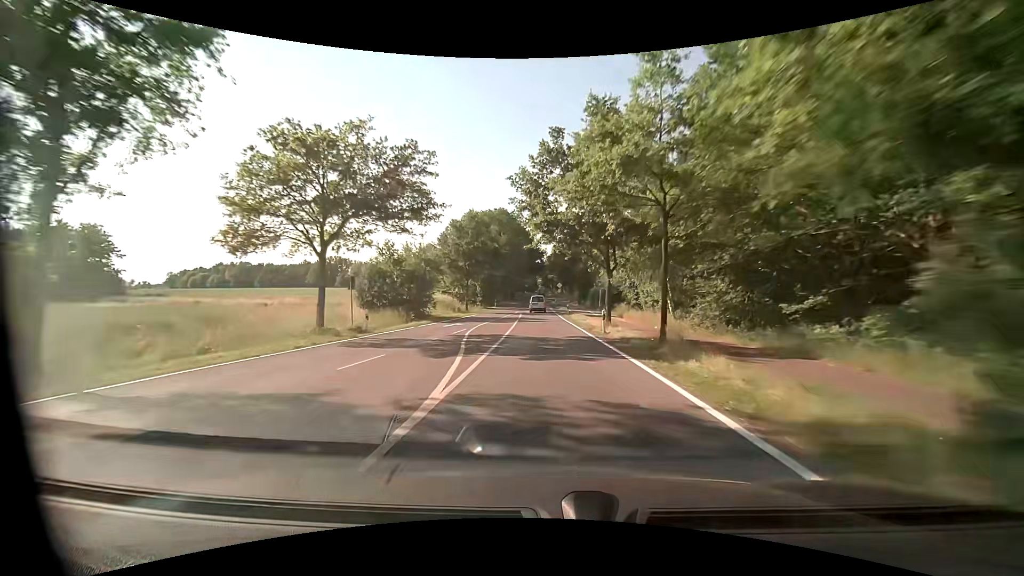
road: secondary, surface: asphalt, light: Day
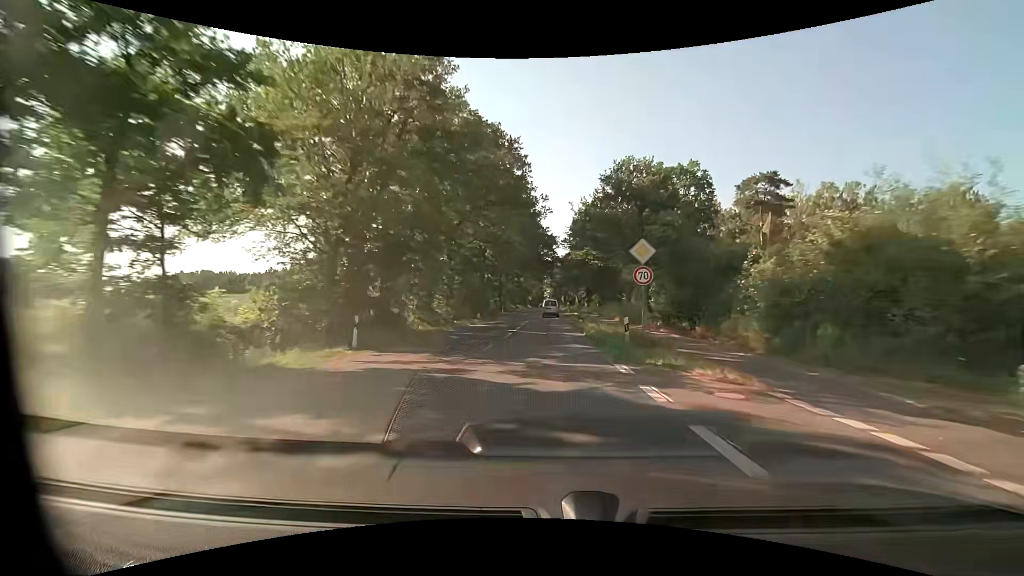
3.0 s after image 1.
(-0.5, +56.8) m; -1°
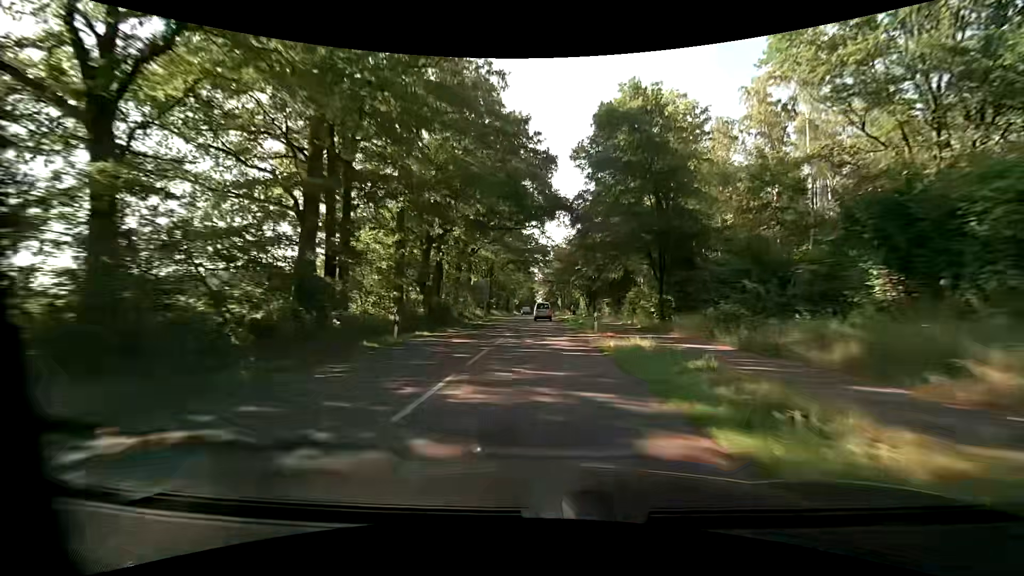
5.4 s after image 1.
(+0.4, +45.0) m; +1°
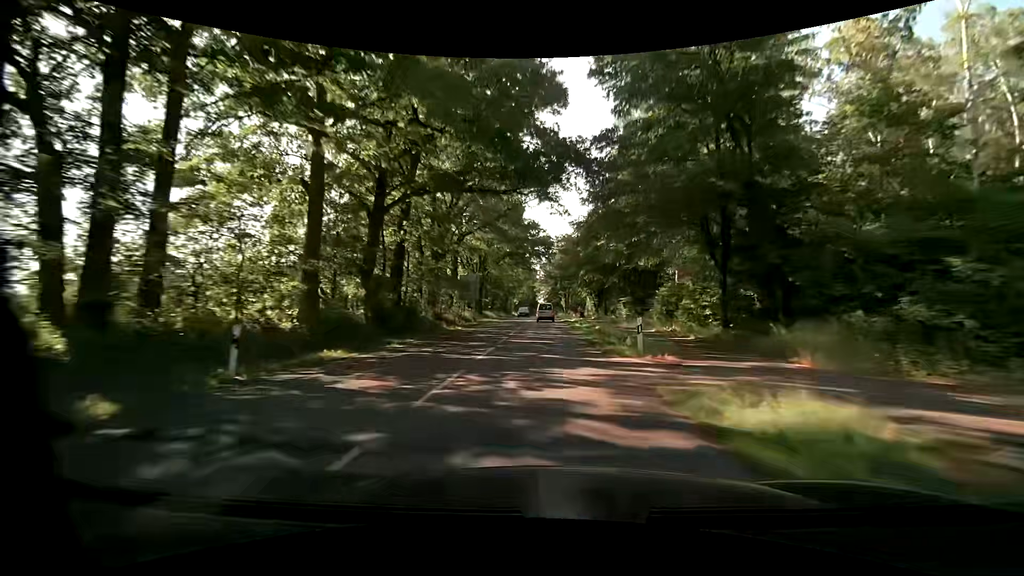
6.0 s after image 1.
(0.0, +11.2) m; 0°
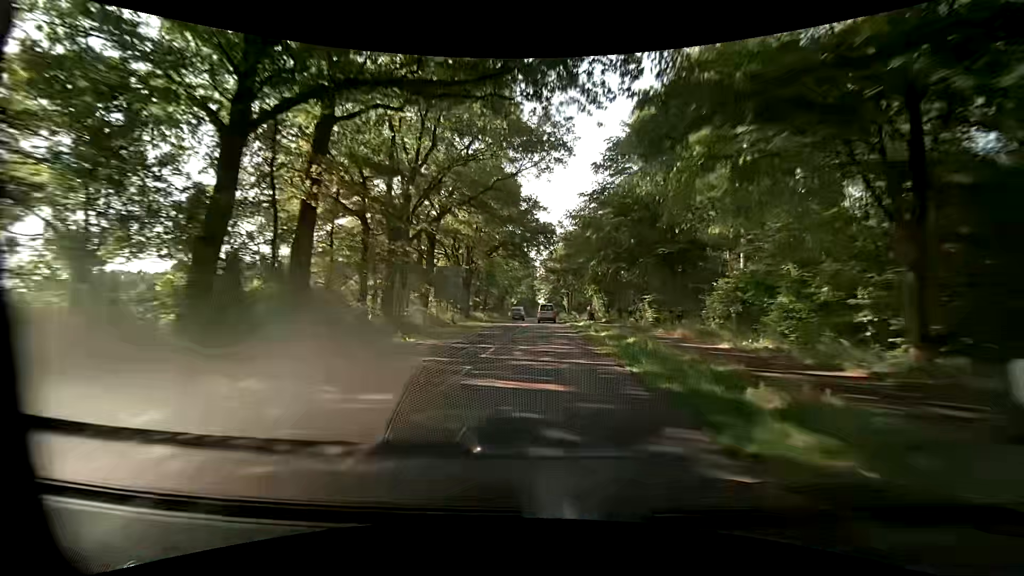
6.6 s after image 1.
(0.0, +11.3) m; 0°
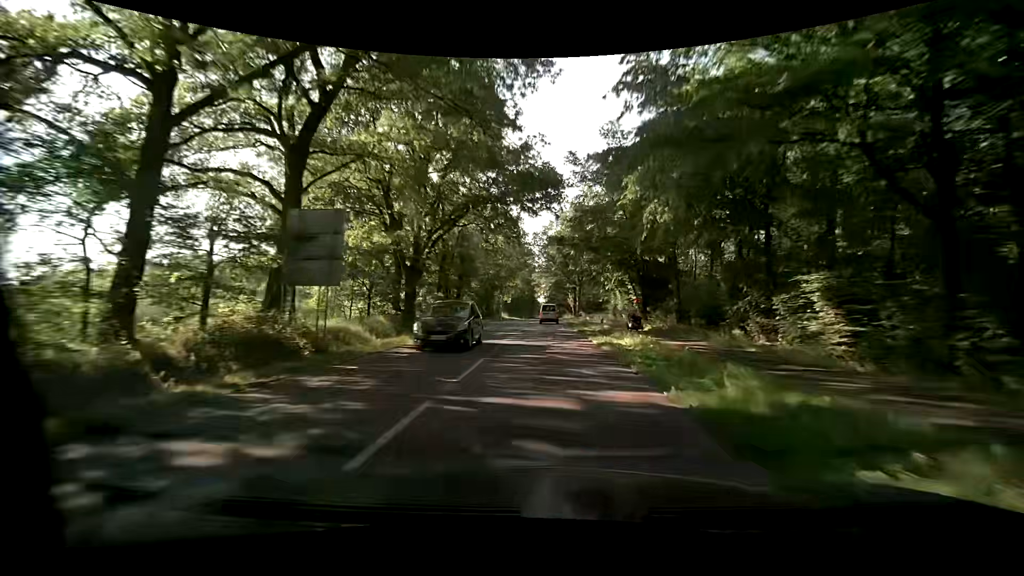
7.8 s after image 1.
(-0.1, +22.5) m; 0°
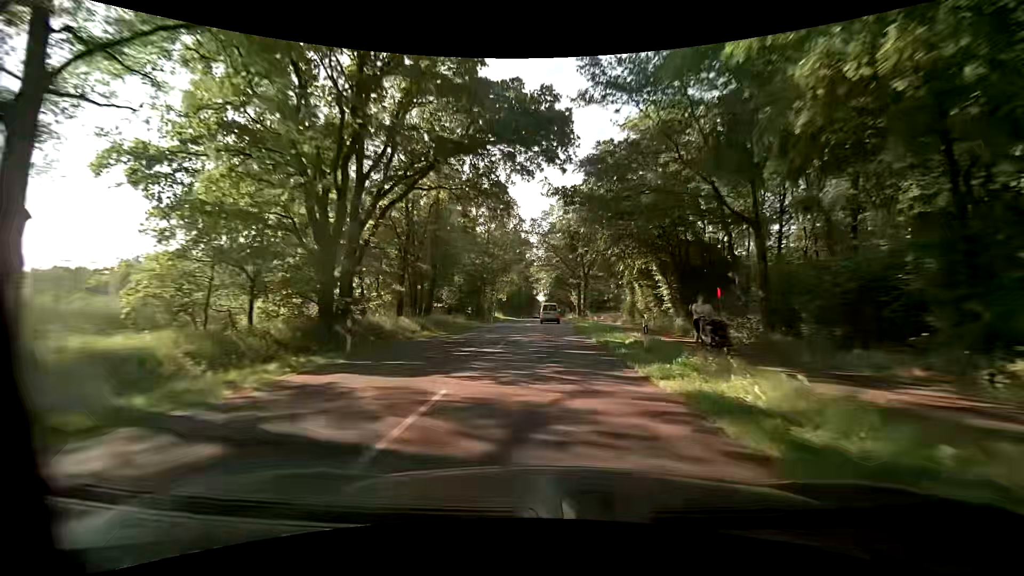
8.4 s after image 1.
(-0.1, +11.2) m; -1°
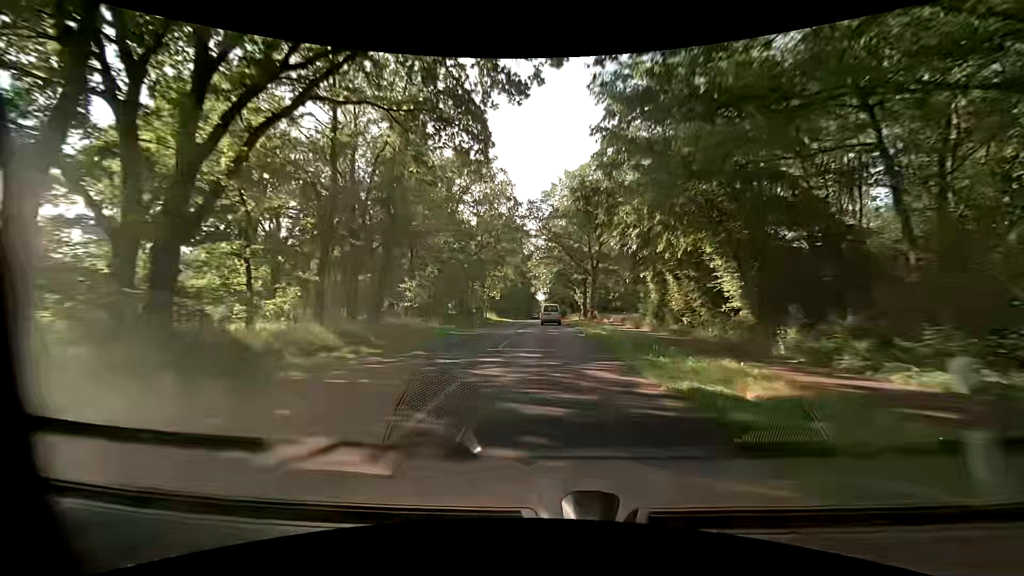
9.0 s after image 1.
(+0.1, +11.2) m; +1°
(0, +10) (0, +20) (0, +30) (0, +40) (0, +50) (0, +60) (0, +70) (+1, +80) (+1, +90) (+1, +100) m
